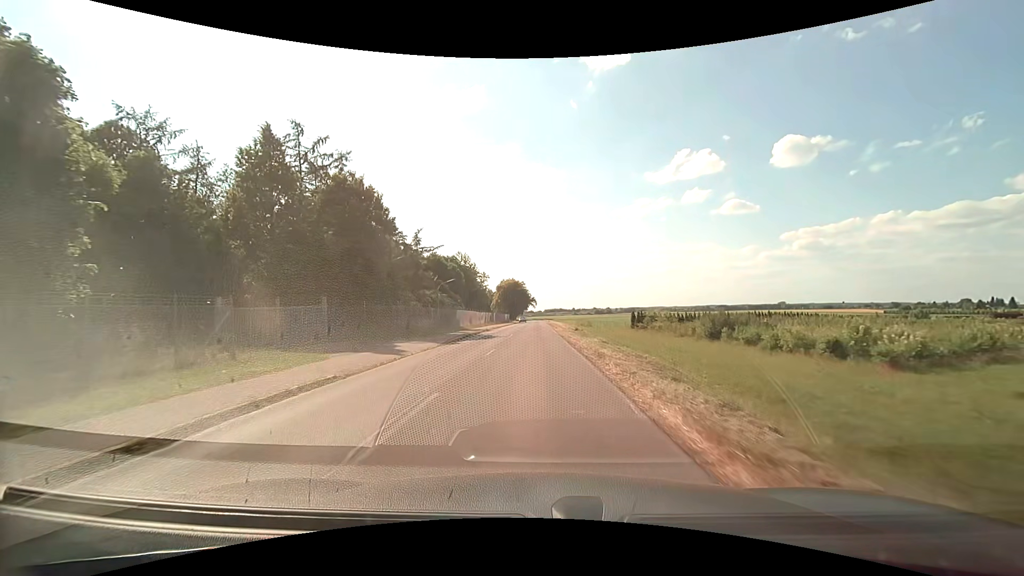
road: unclassified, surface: asphalt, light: Day
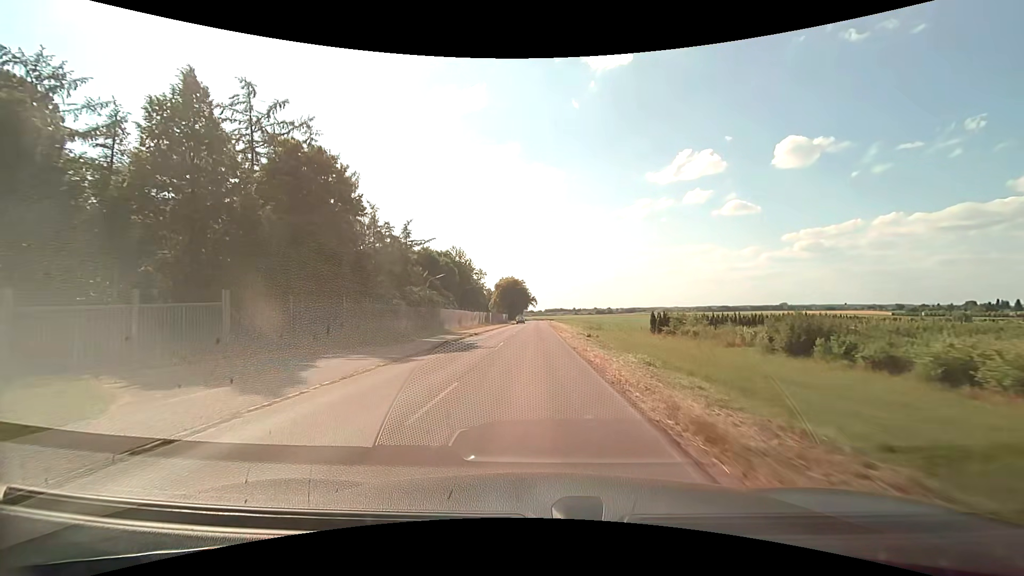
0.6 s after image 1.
(0.0, +9.2) m; 0°
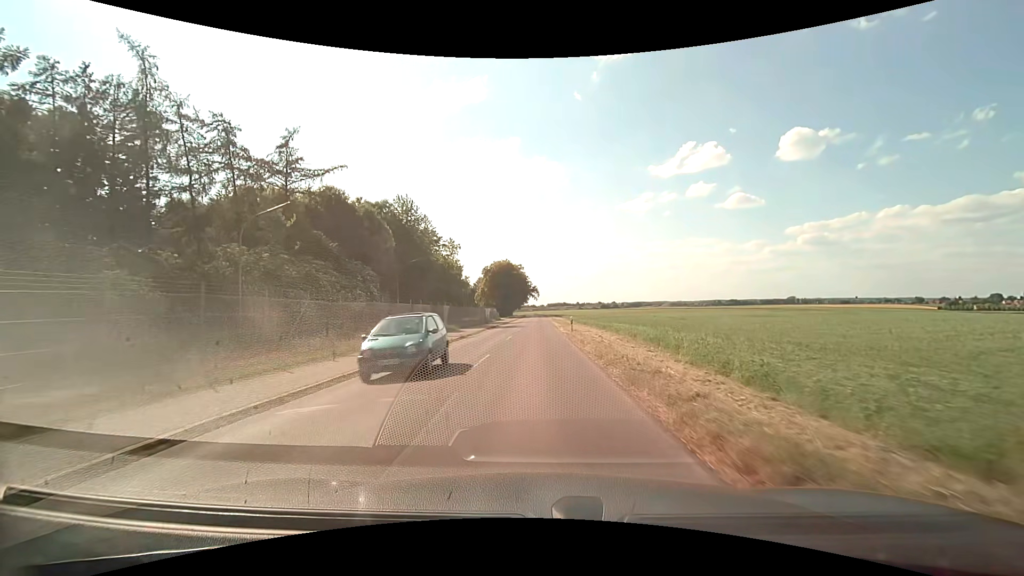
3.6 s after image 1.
(0.0, +46.1) m; 0°
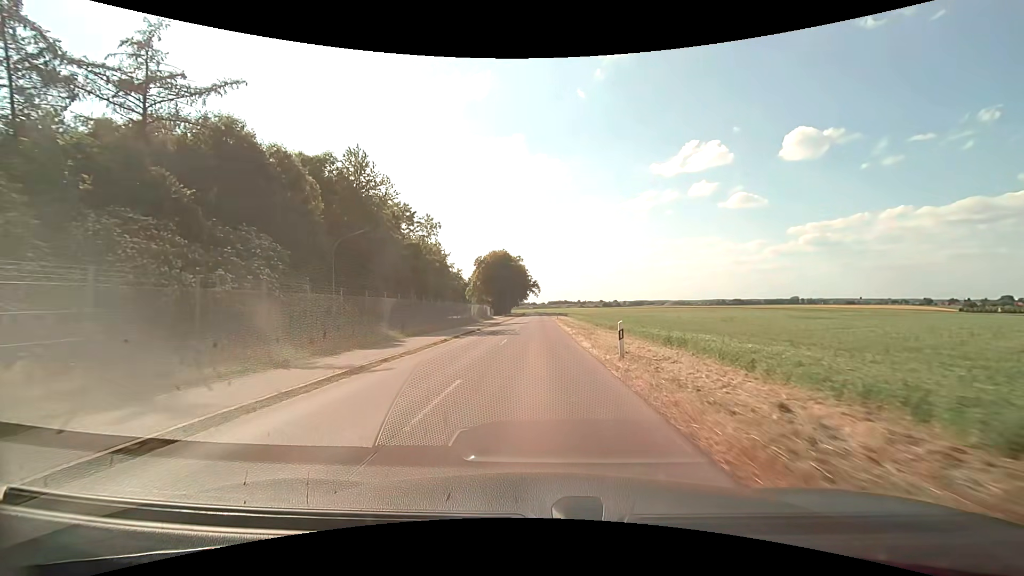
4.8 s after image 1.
(0.0, +18.4) m; 0°
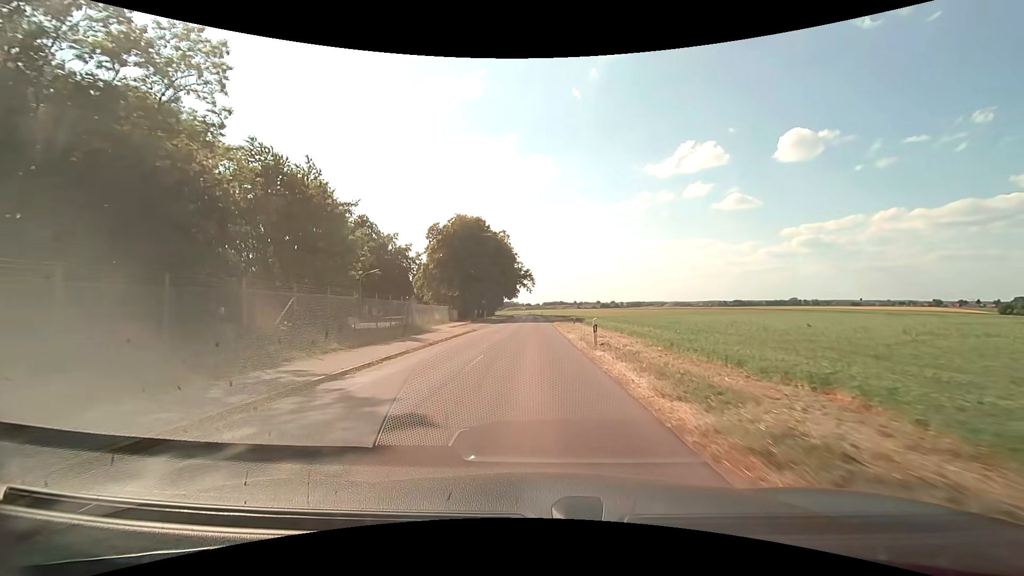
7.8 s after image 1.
(+0.1, +45.8) m; 0°
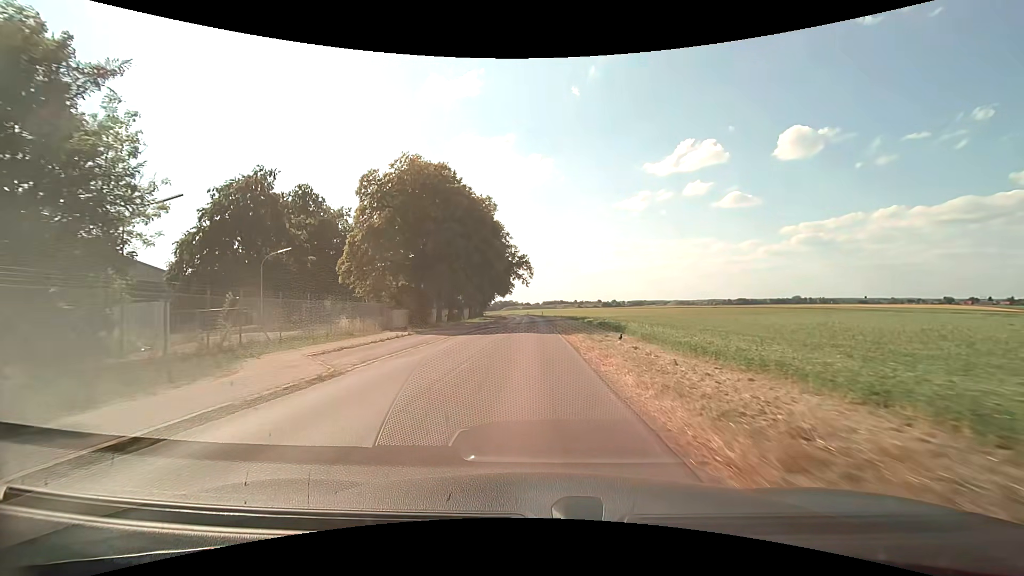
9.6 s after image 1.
(0.0, +27.4) m; 0°
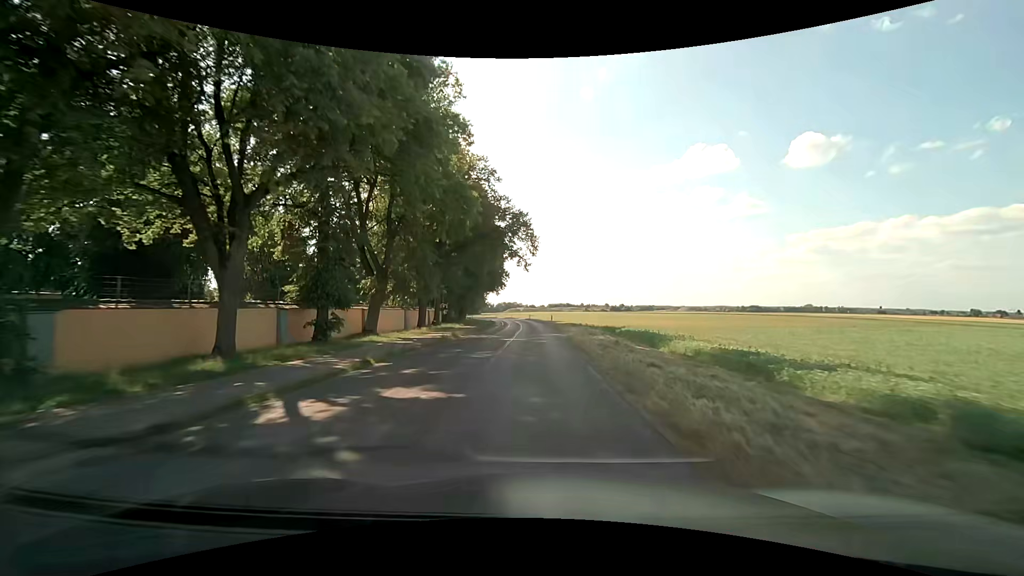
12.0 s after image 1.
(-0.2, +36.4) m; -1°
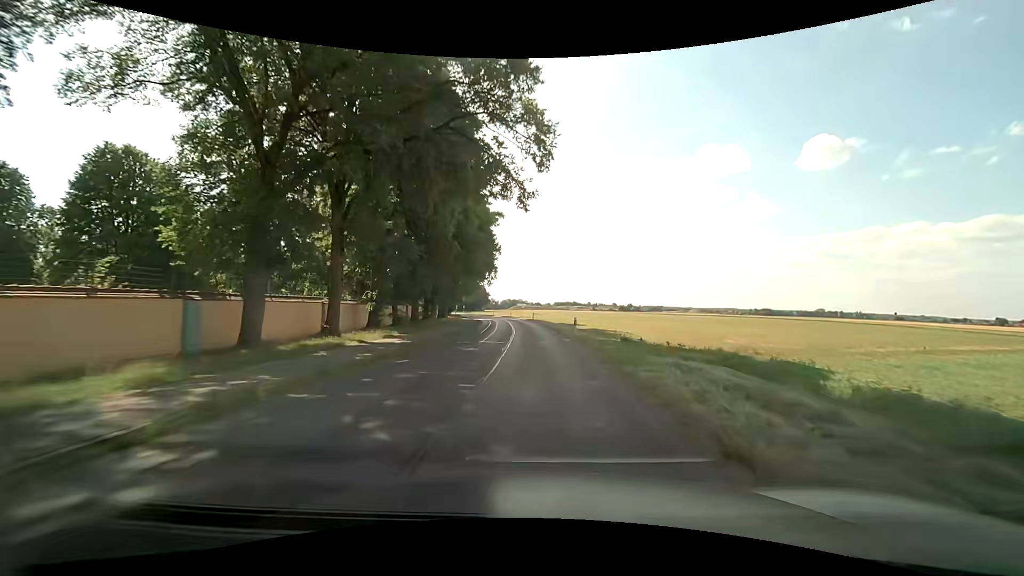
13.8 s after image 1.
(-0.1, +27.1) m; -1°
(0, +10) (0, +20) (0, +30) (0, +40) (-1, +50) (-2, +60) (-3, +70) (-4, +80) (-5, +90) (-7, +100) m
